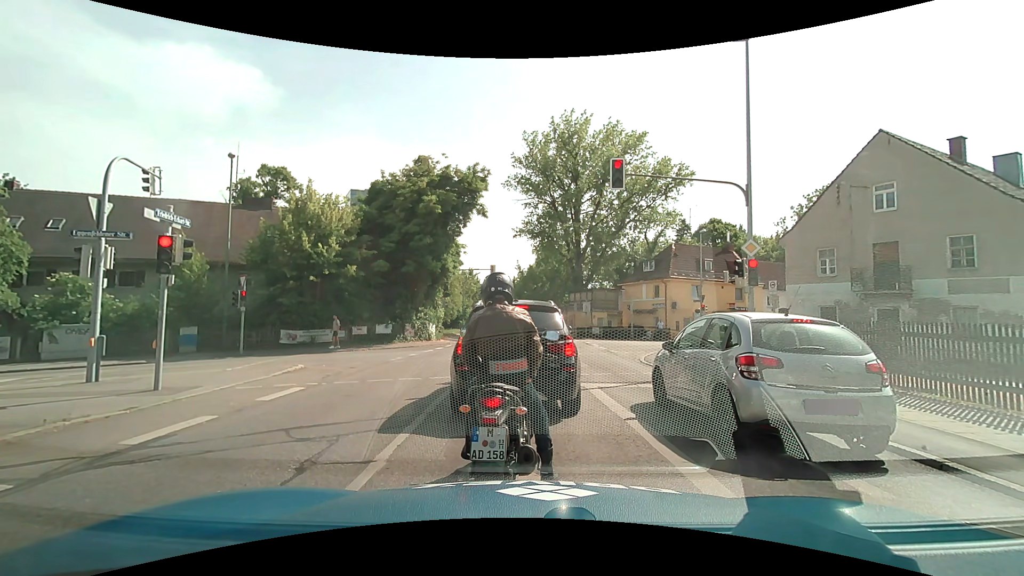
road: secondary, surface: asphalt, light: Day
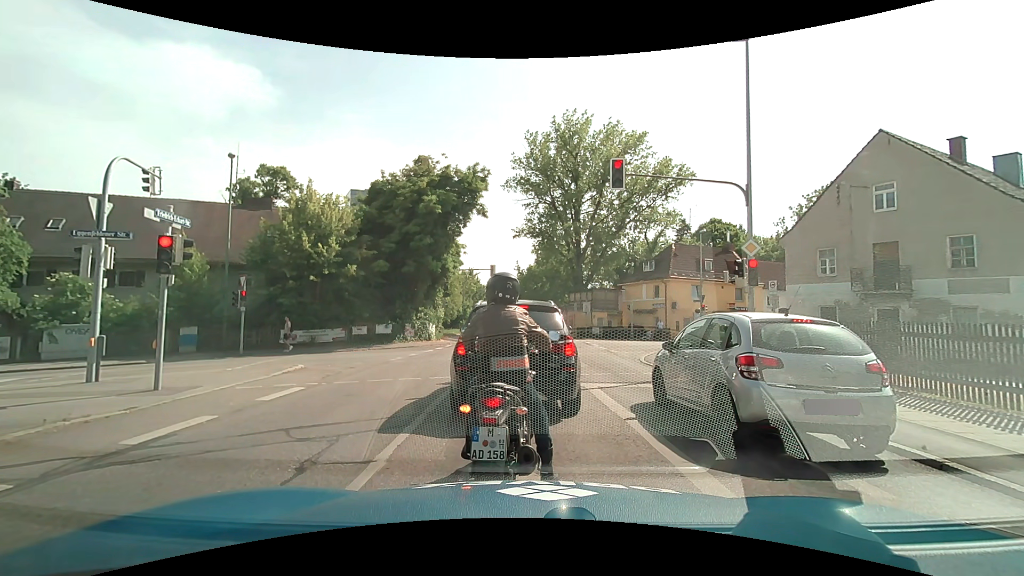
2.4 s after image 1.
(0.0, 0.0) m; 0°
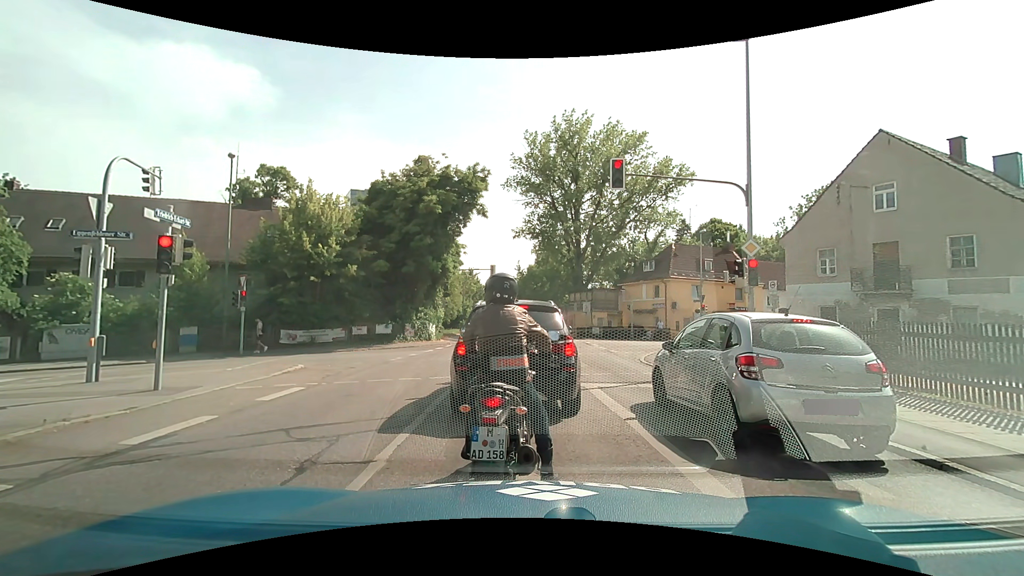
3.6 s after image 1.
(0.0, 0.0) m; 0°
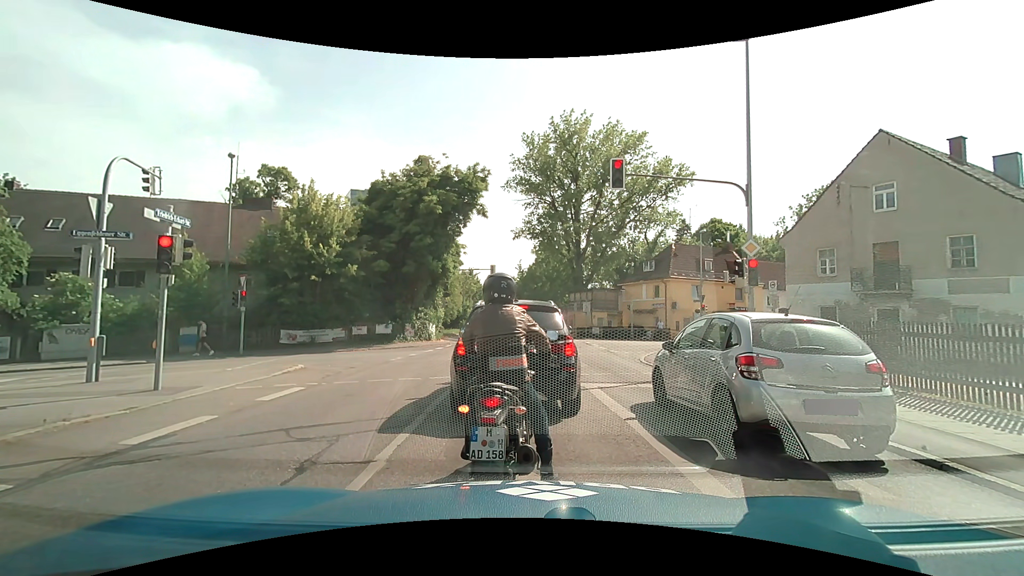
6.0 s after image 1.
(0.0, 0.0) m; 0°
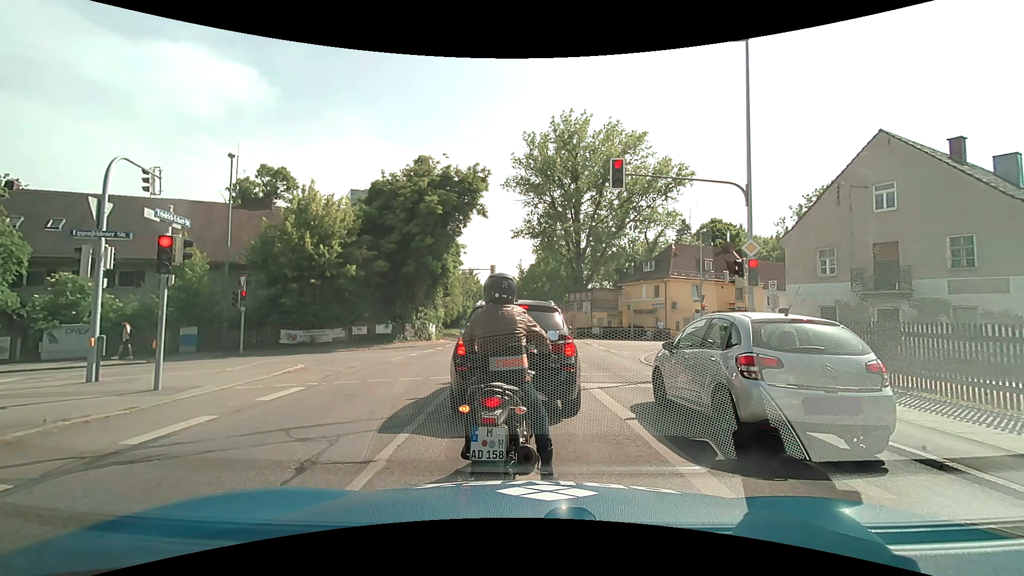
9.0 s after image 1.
(0.0, 0.0) m; 0°
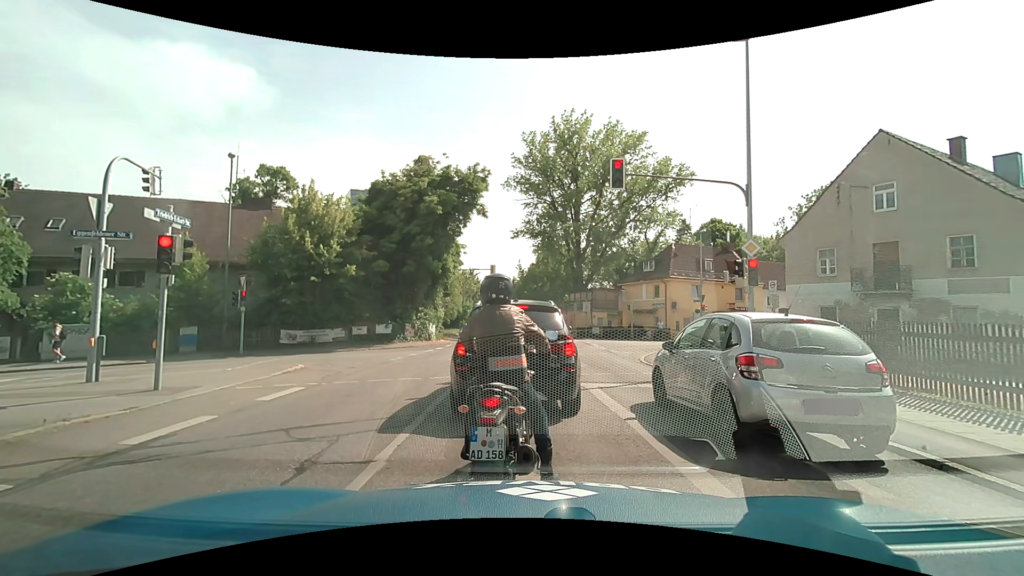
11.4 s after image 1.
(0.0, 0.0) m; 0°
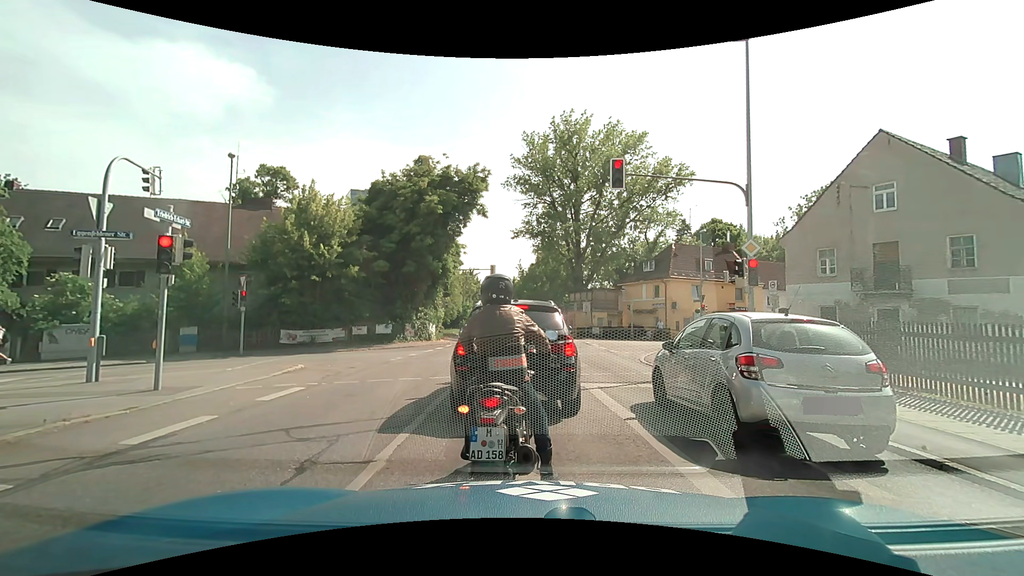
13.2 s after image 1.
(0.0, 0.0) m; 0°
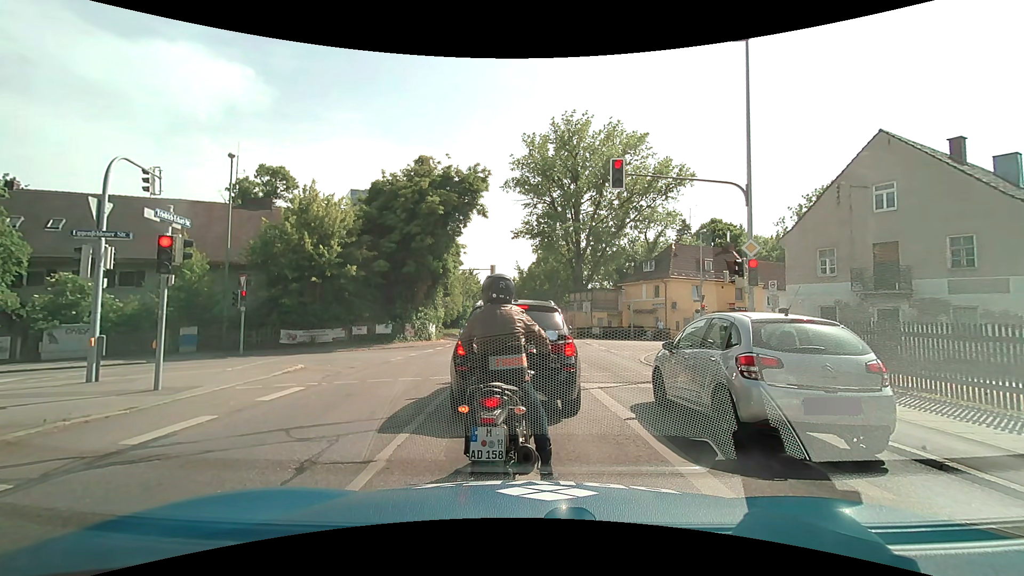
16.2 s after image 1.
(0.0, 0.0) m; 0°
